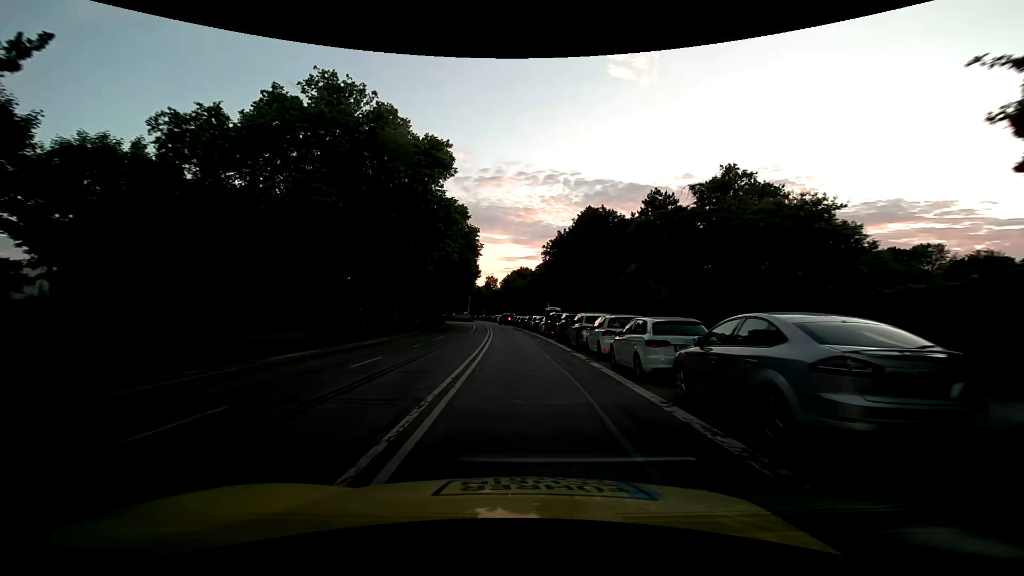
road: secondary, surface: asphalt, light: Day
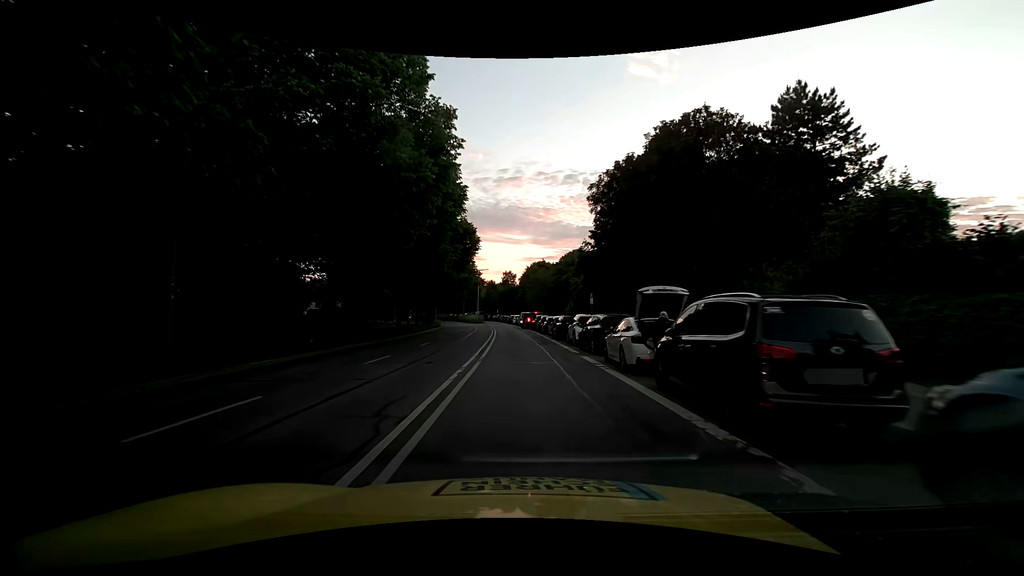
(-0.5, +26.1) m; -3°
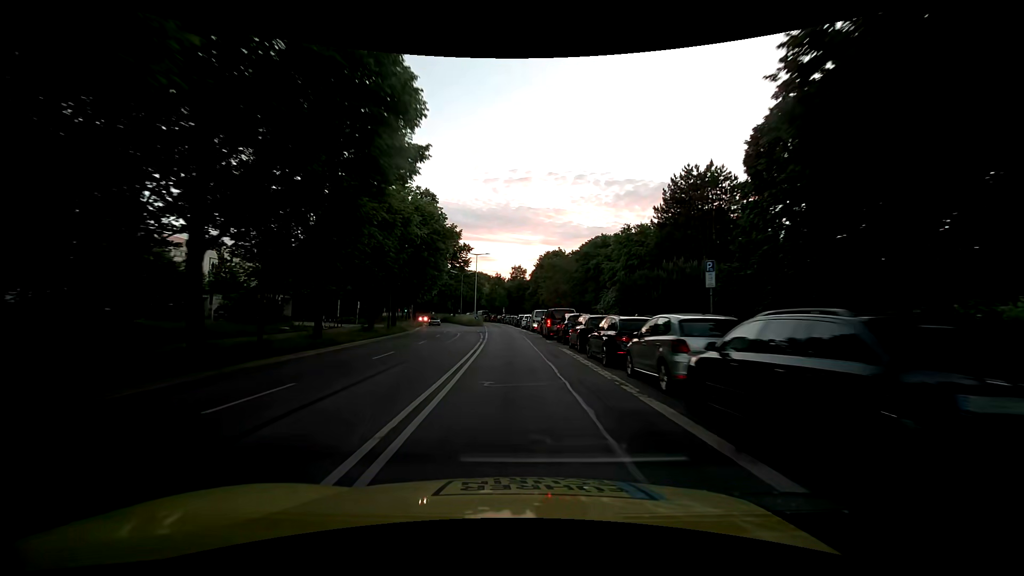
(-0.2, +25.3) m; -1°
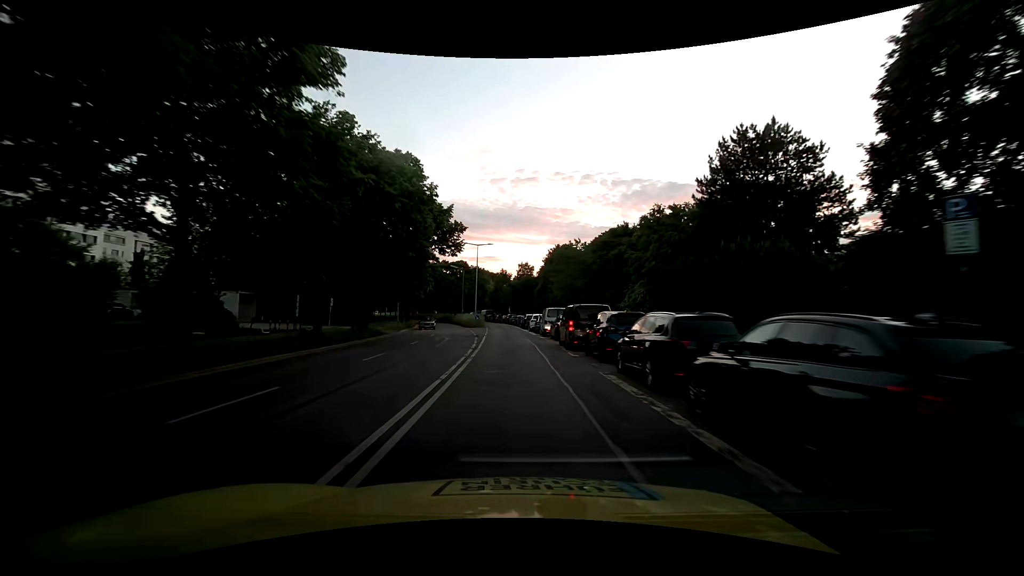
(-0.1, +9.8) m; -2°
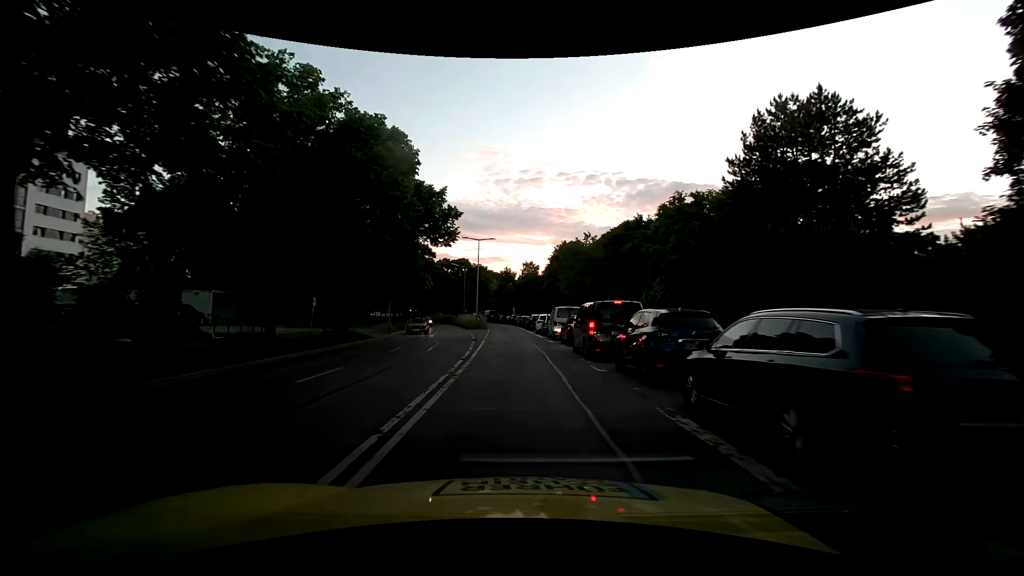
(0.0, +4.9) m; +1°
